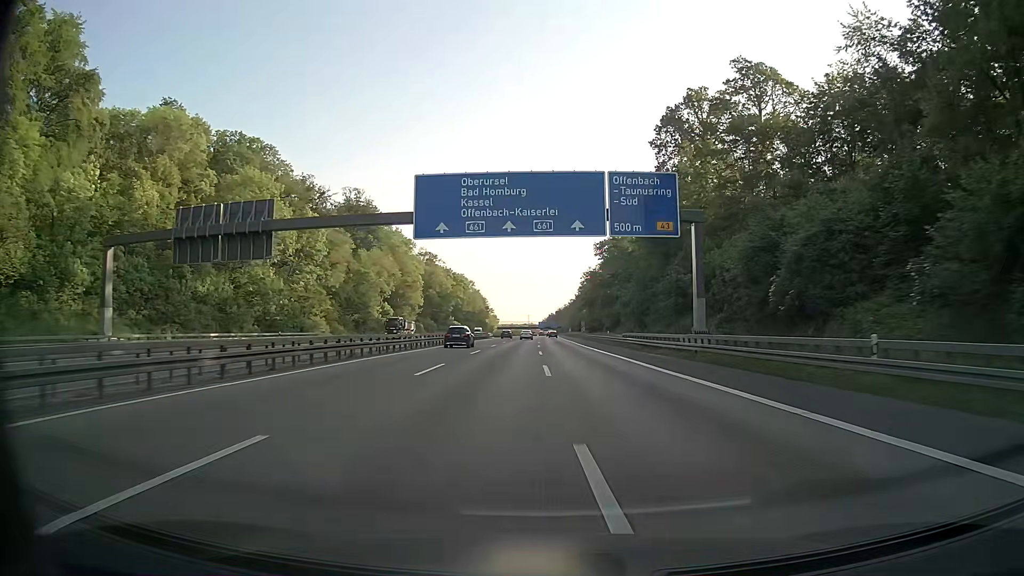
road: motorway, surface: asphalt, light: Day
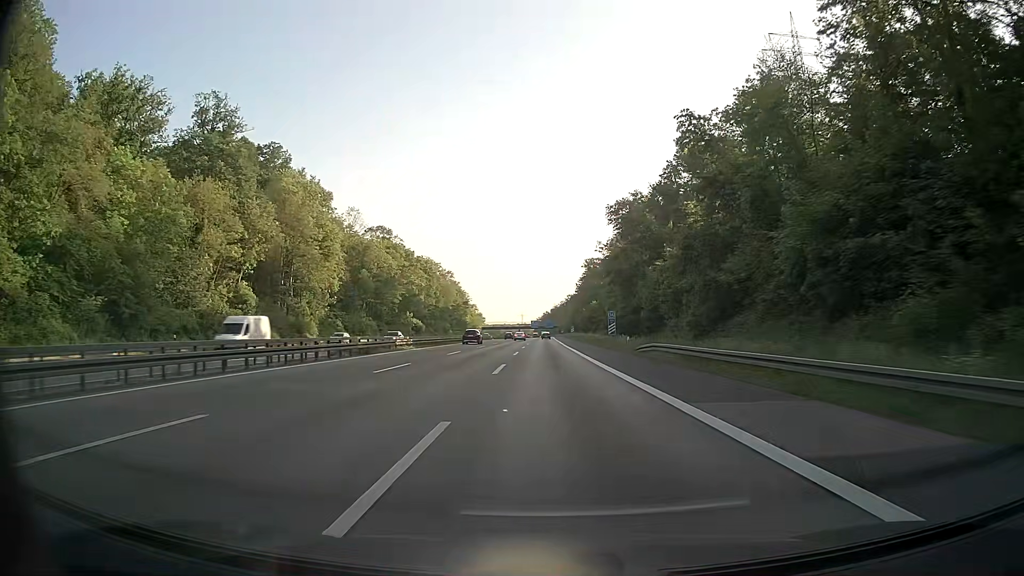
(+0.8, +68.9) m; +1°
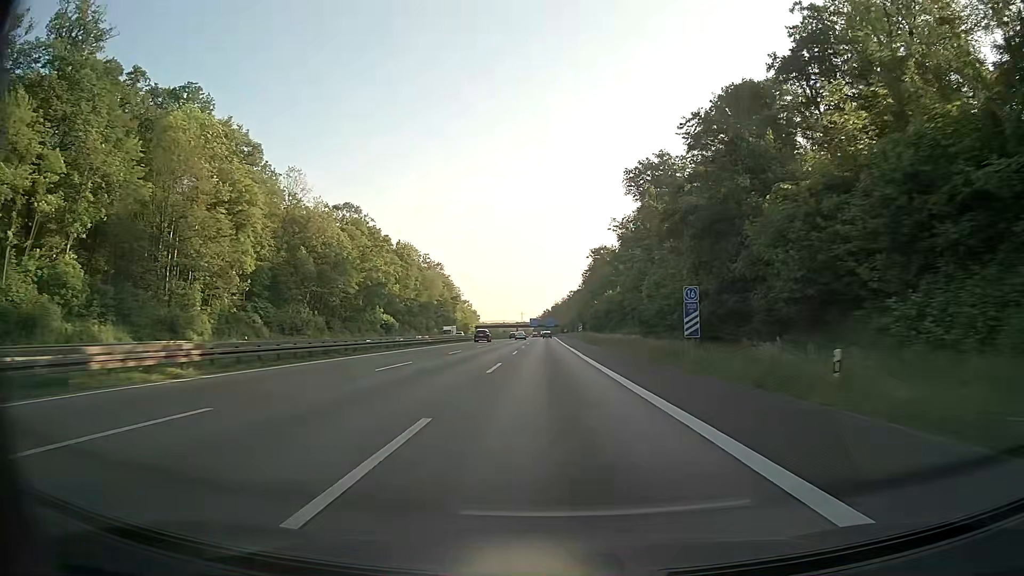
(-0.1, +34.5) m; 0°
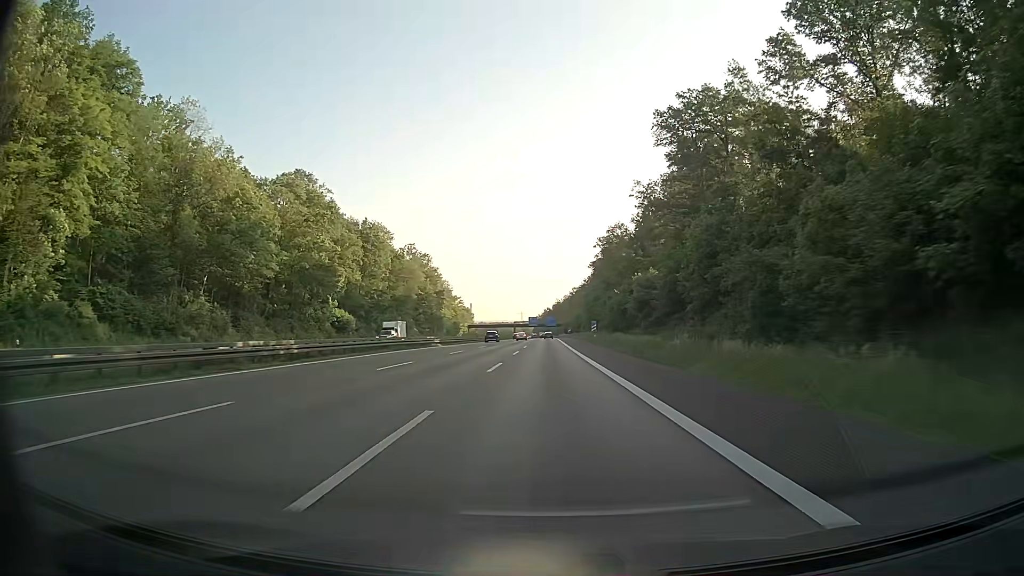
(0.0, +34.6) m; 0°
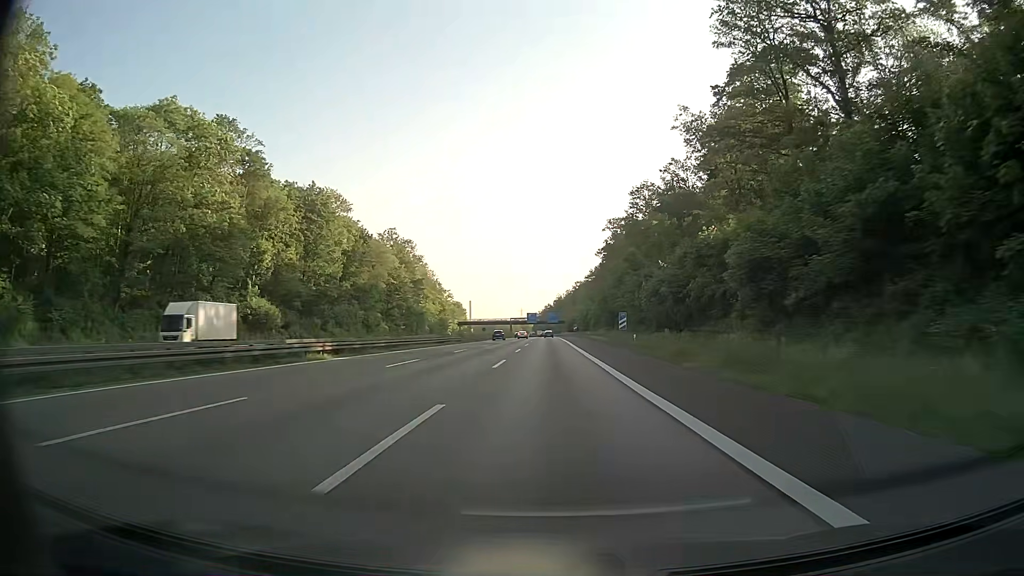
(0.0, +34.6) m; 0°
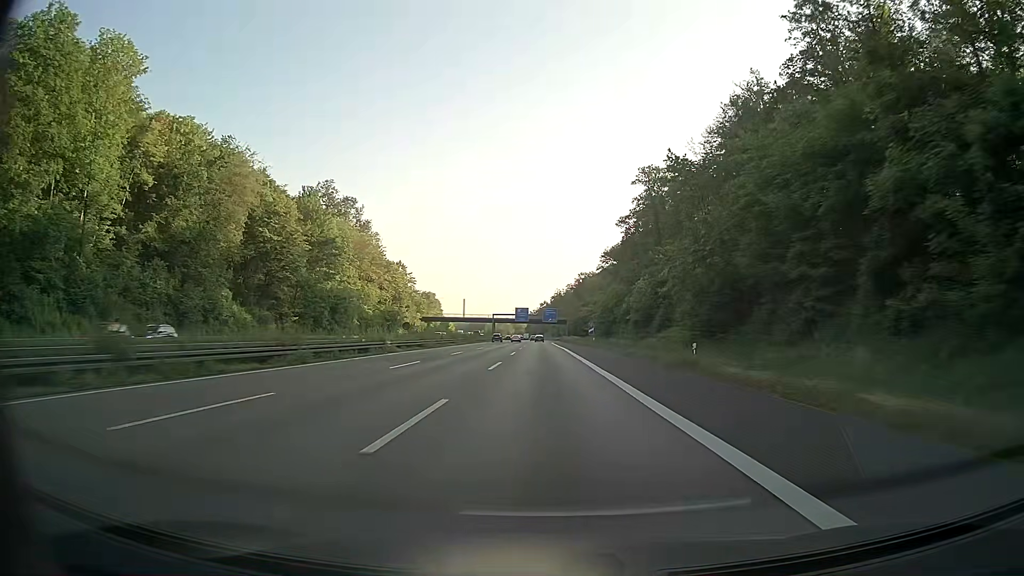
(+0.1, +69.2) m; 0°
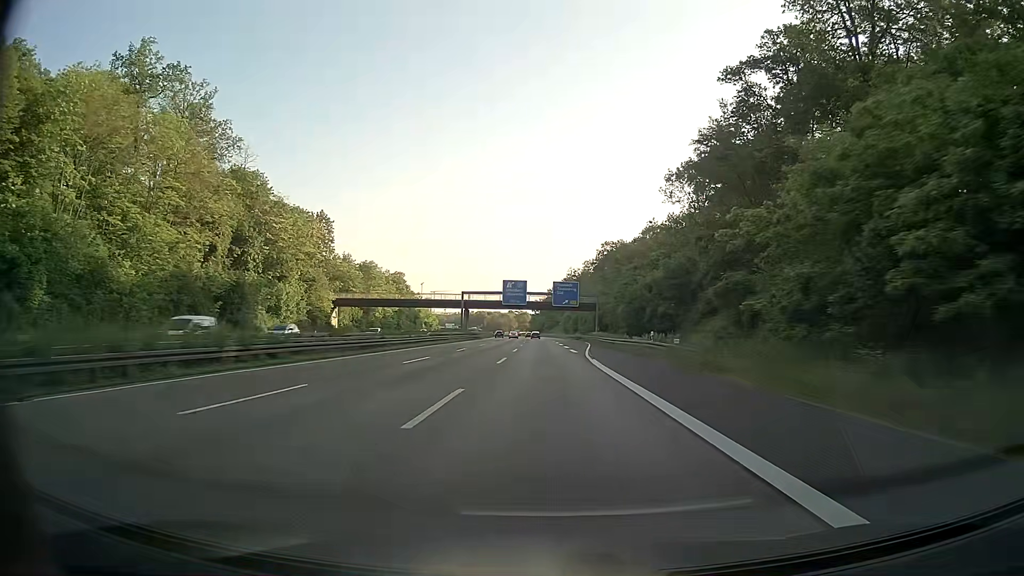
(-0.6, +86.5) m; -1°
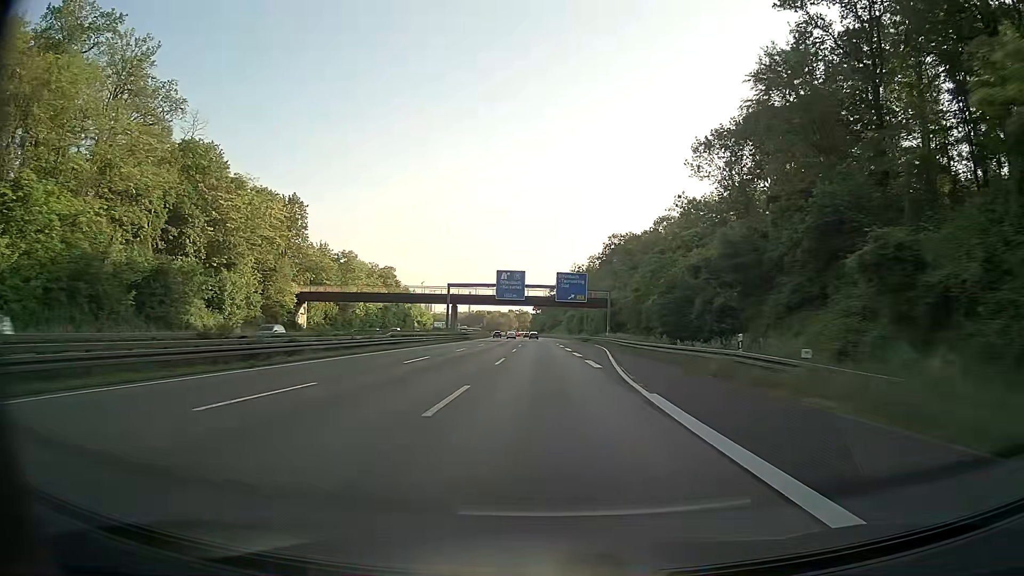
(0.0, +17.2) m; 0°
(0, +10) (0, +20) (0, +30) (0, +40) (0, +50) (0, +60) (0, +70) (-1, +80) (-1, +90) (-1, +100) m
